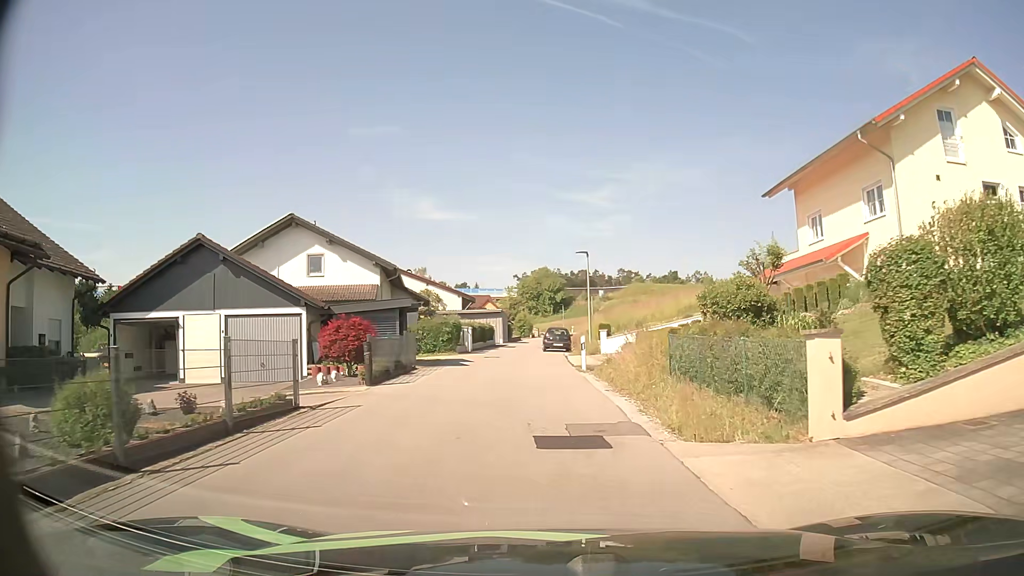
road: residential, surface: asphalt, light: Day
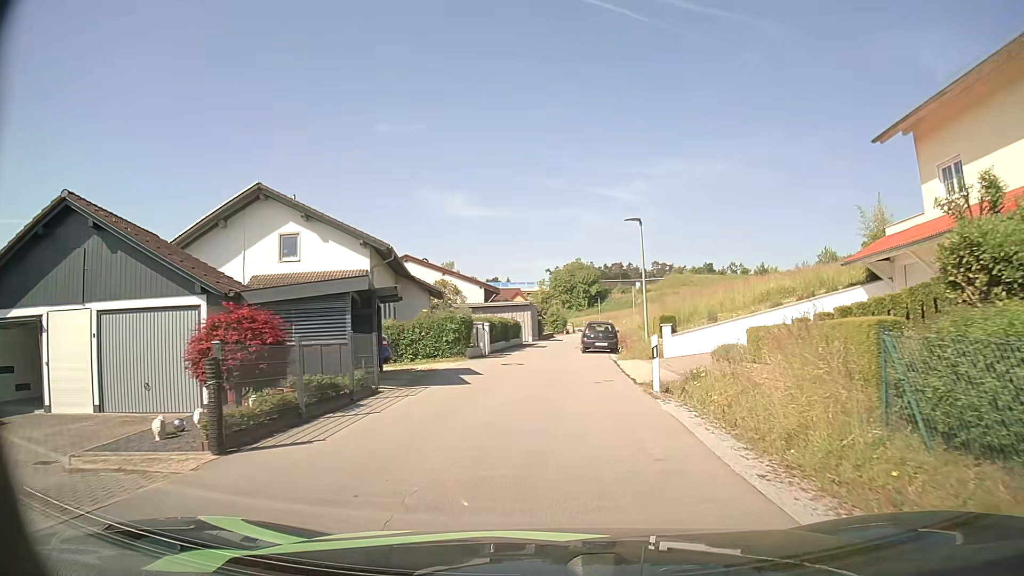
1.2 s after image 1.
(-0.1, +8.9) m; -2°
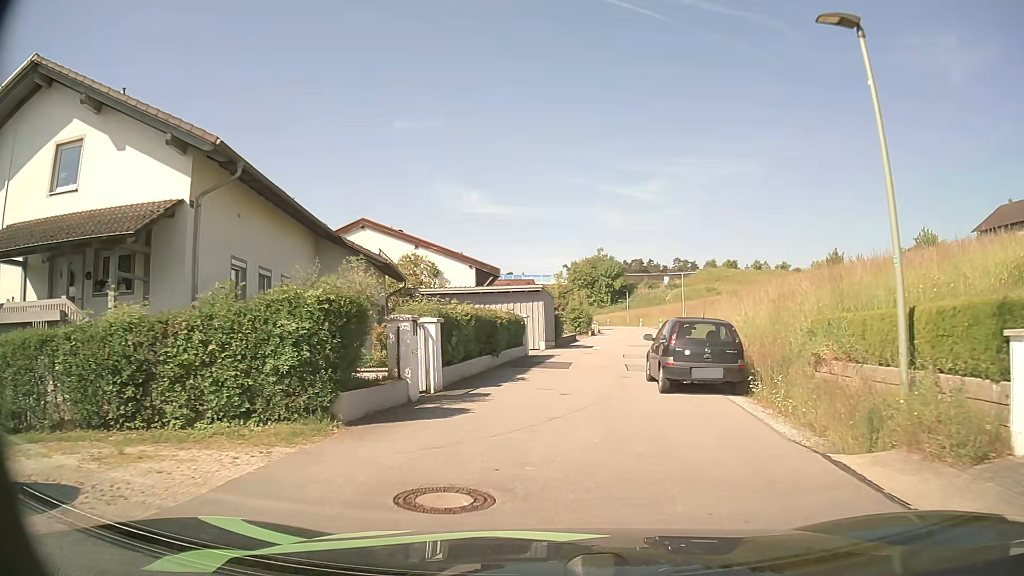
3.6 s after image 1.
(-0.4, +17.6) m; -2°
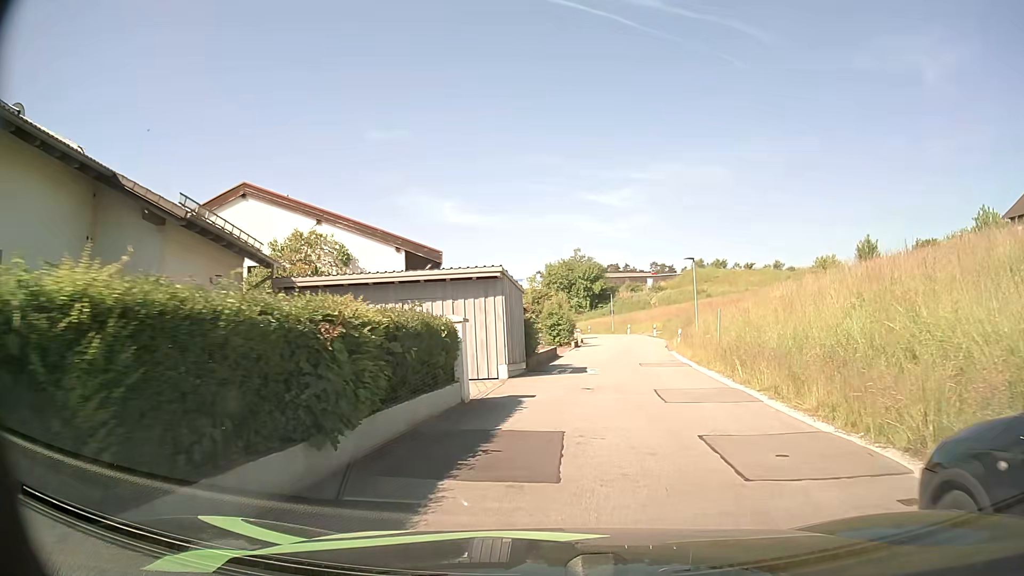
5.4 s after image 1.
(+0.1, +12.5) m; +2°
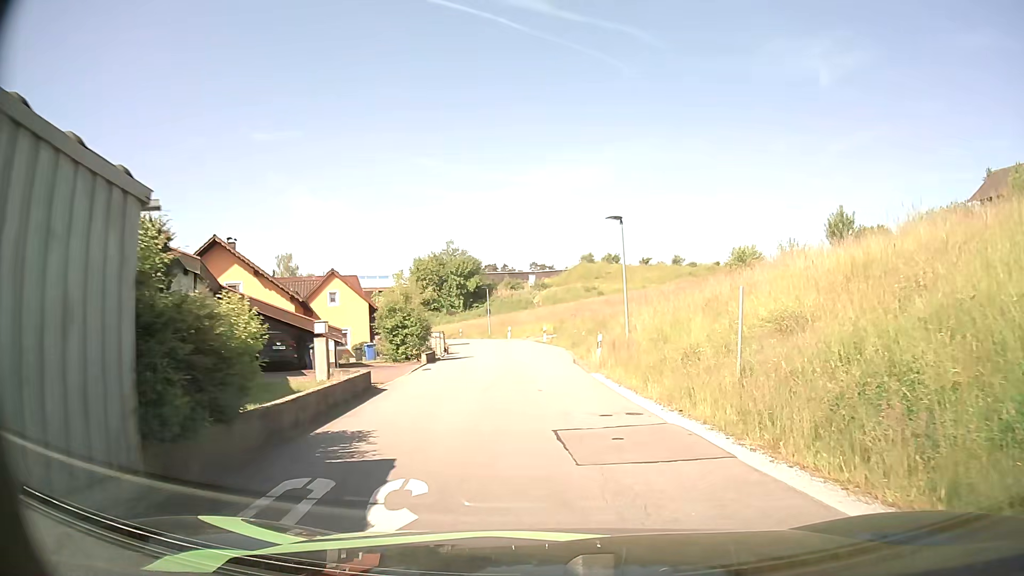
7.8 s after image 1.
(+1.2, +15.5) m; +11°
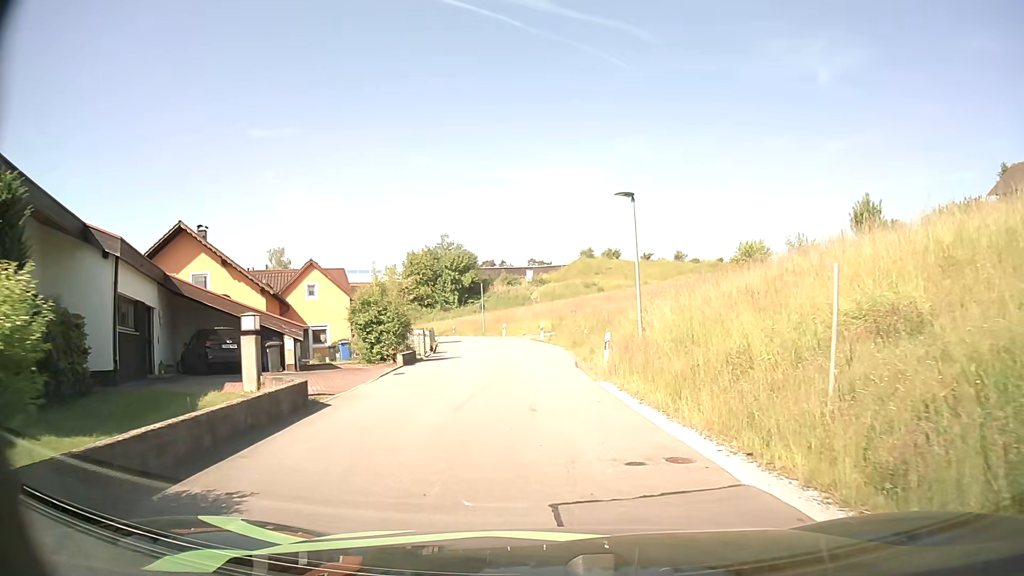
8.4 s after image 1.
(0.0, +3.9) m; 0°
(0, +10) (0, +20) (-1, +30) (-2, +40) (-4, +50) (-8, +59) (-12, +68) (-16, +77) (-21, +86) (-26, +94) m
